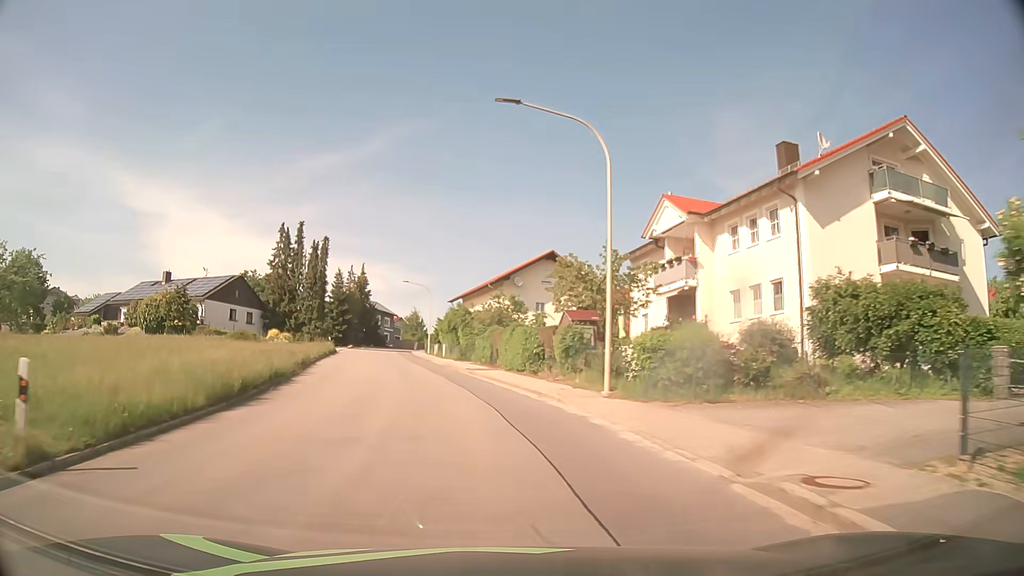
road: tertiary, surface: asphalt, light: Day
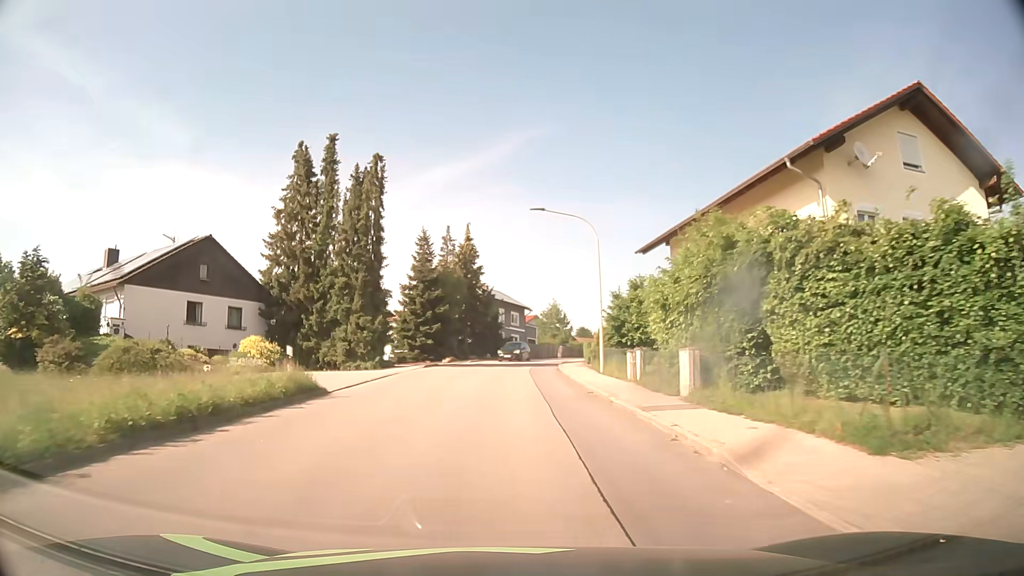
(-5.4, +38.5) m; -11°
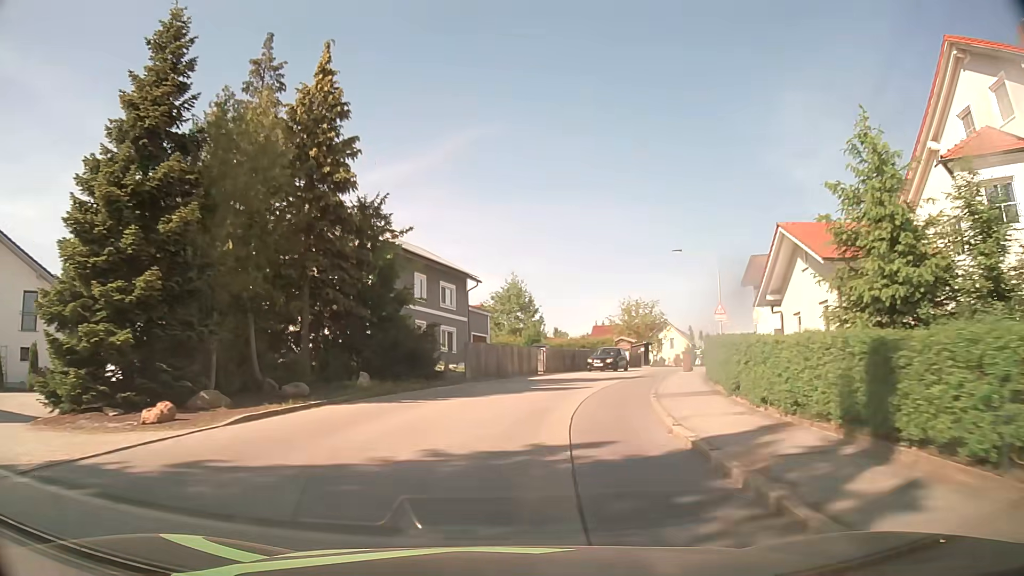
(+0.6, +39.1) m; +4°
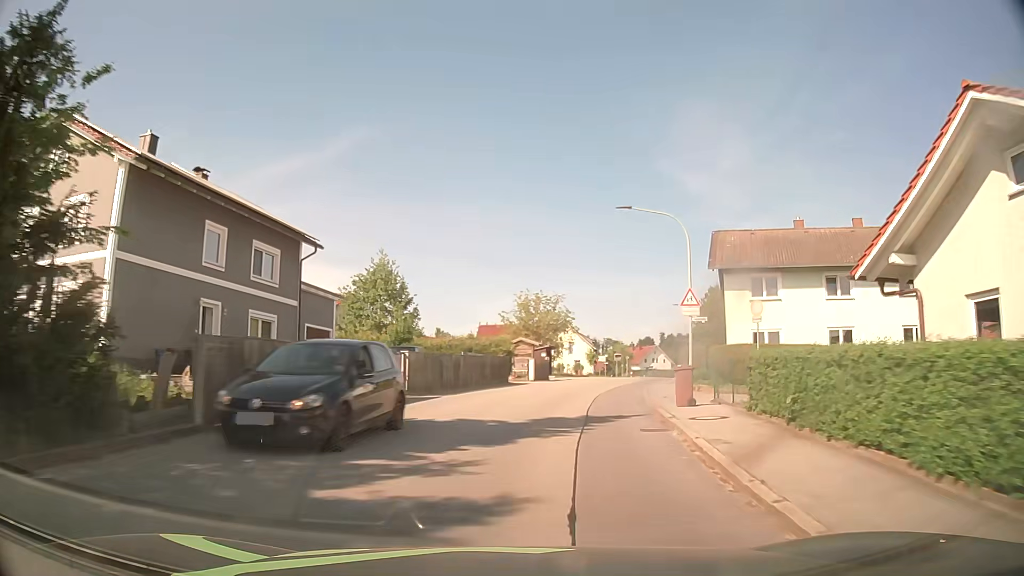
(+1.2, +15.2) m; +11°
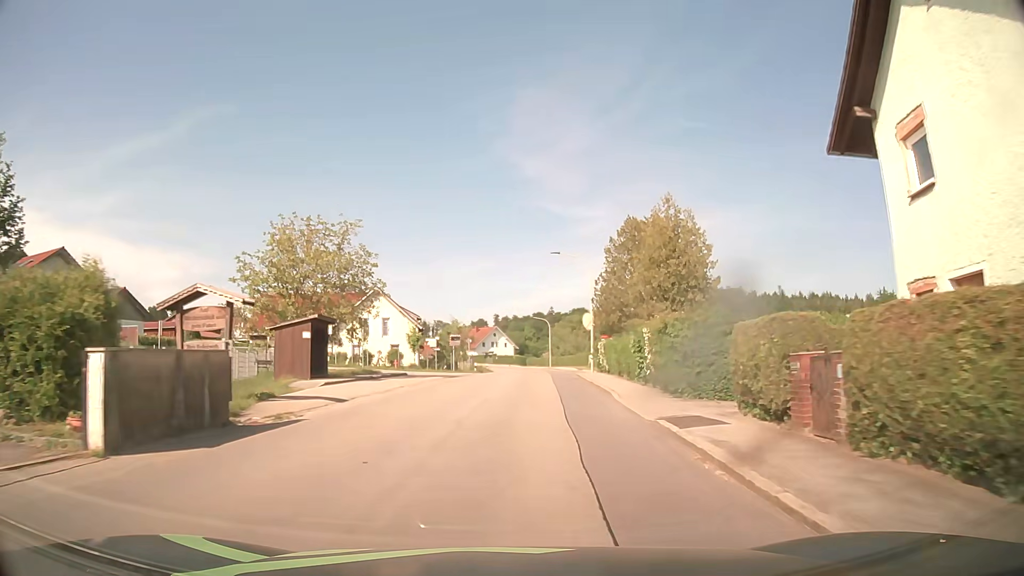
(+3.5, +30.4) m; +14°
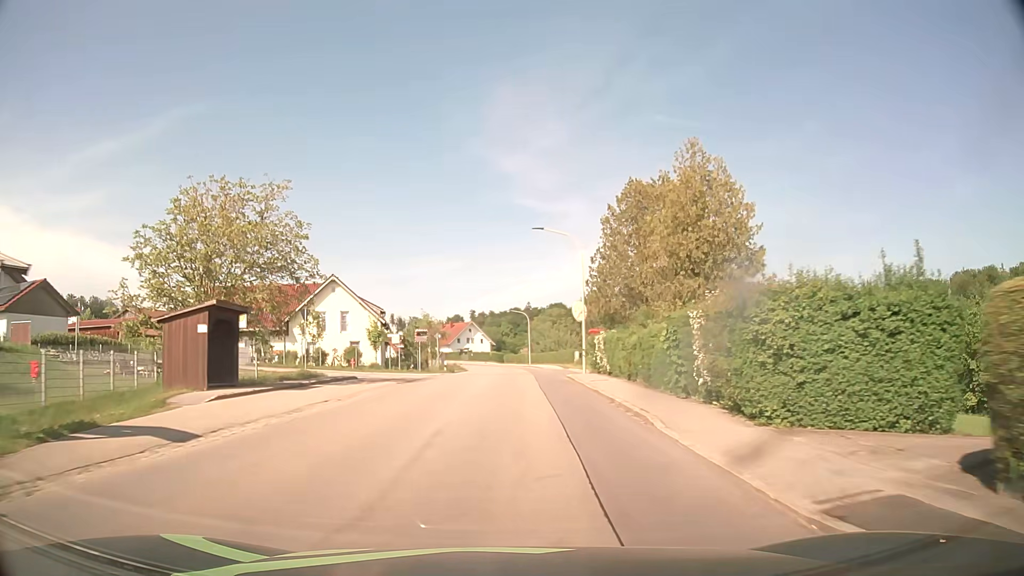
(+0.1, +7.9) m; +1°
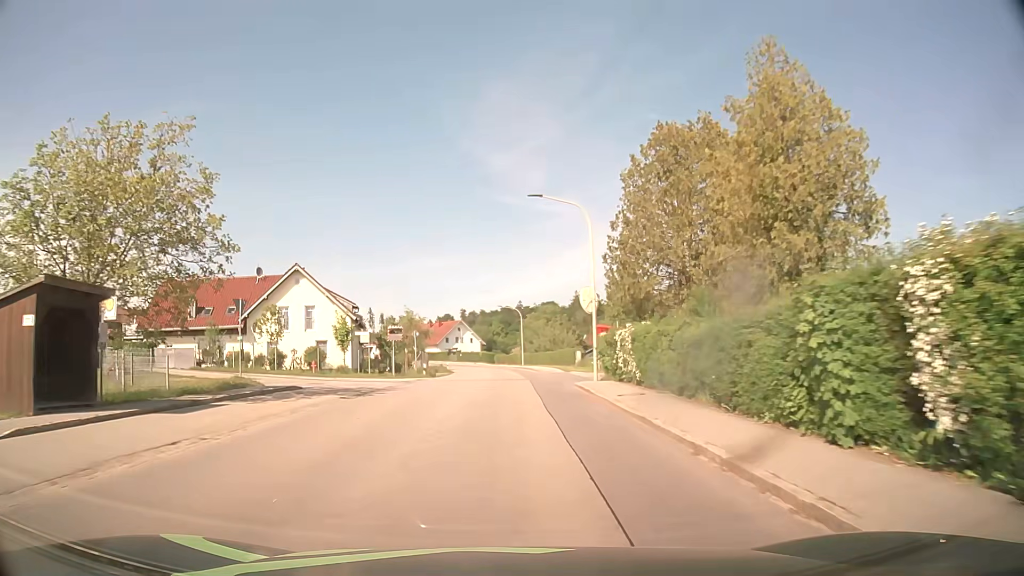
(+0.1, +8.0) m; +1°
(0, +10) (0, +20) (0, +30) (0, +40) (0, +50) (0, +60) (-1, +70) (-1, +80) (-3, +90) (-4, +100) m
